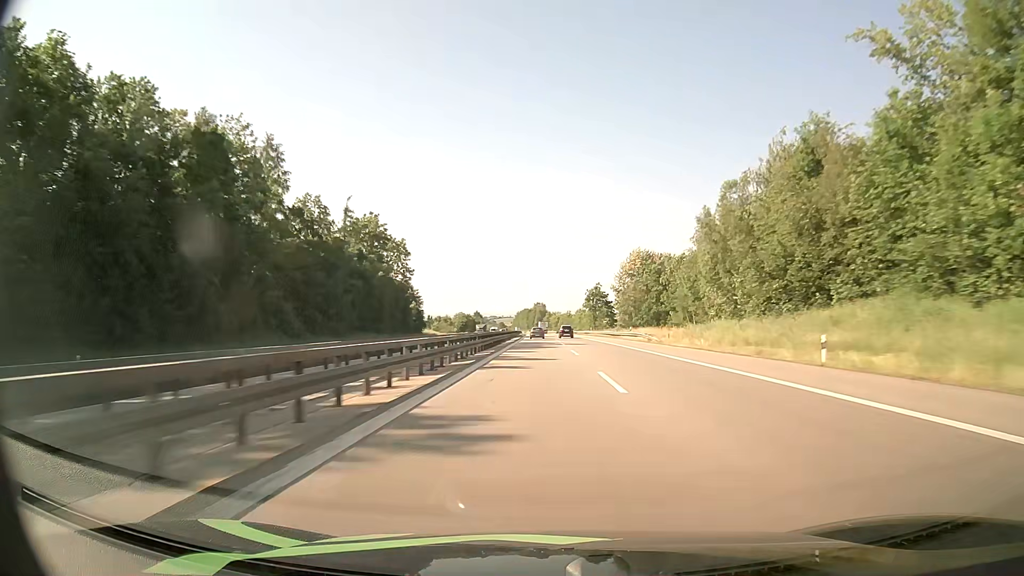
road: motorway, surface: asphalt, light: Day
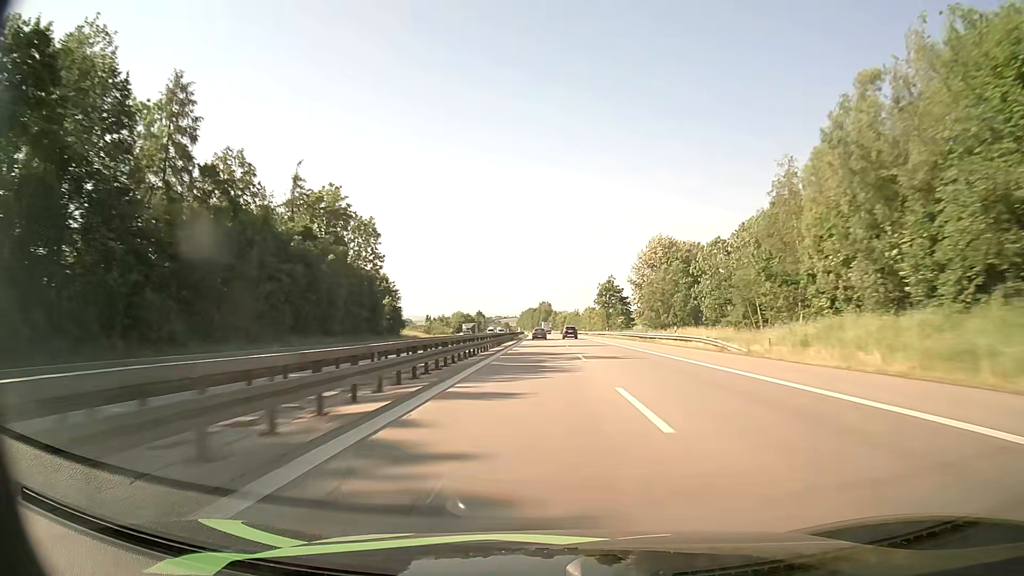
(0.0, +23.1) m; 0°
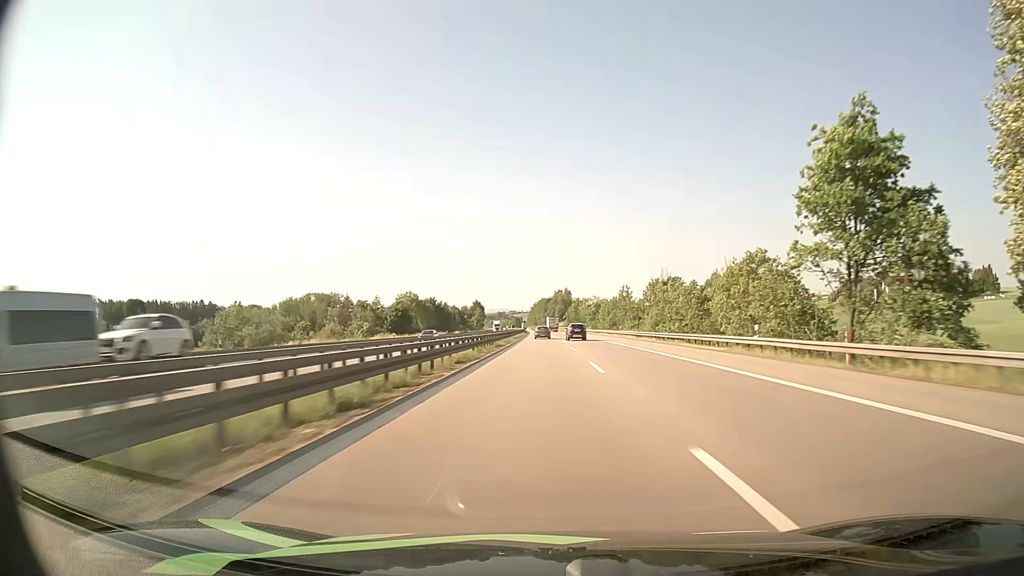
(-1.4, +115.8) m; -1°
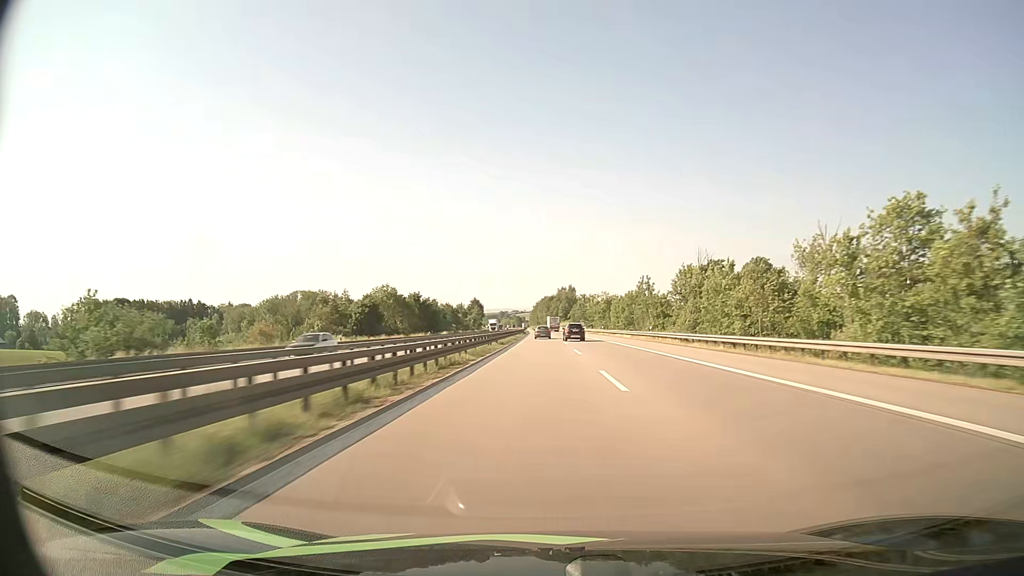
(0.0, +23.3) m; 0°
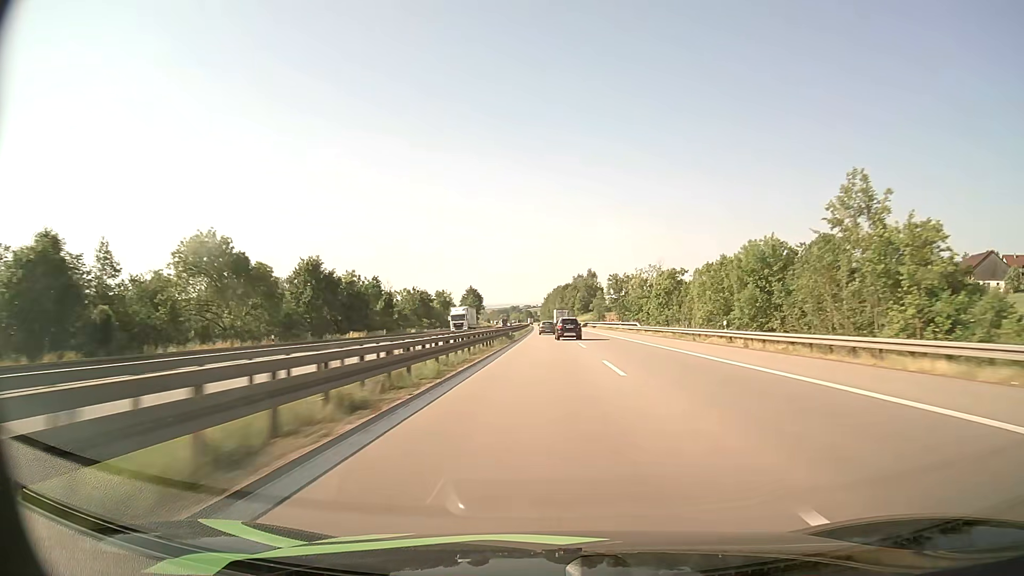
(-0.8, +69.8) m; -1°
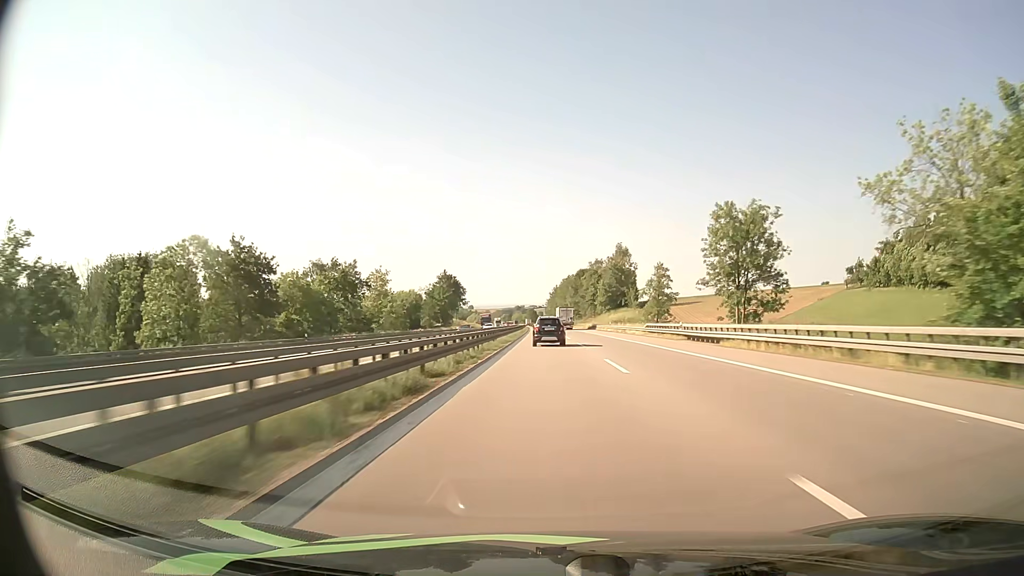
(-0.6, +88.7) m; -1°
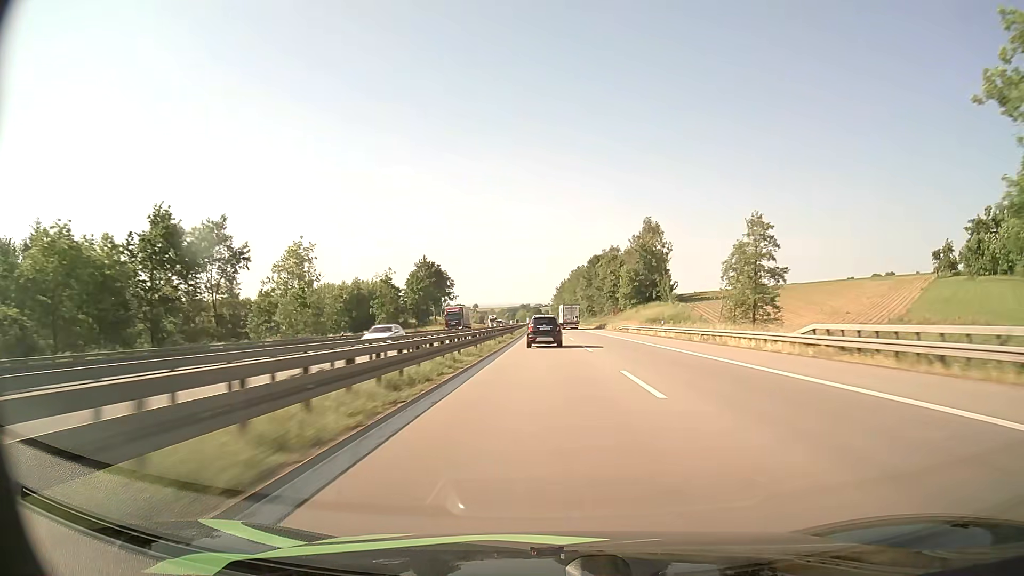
(-0.2, +41.7) m; 0°
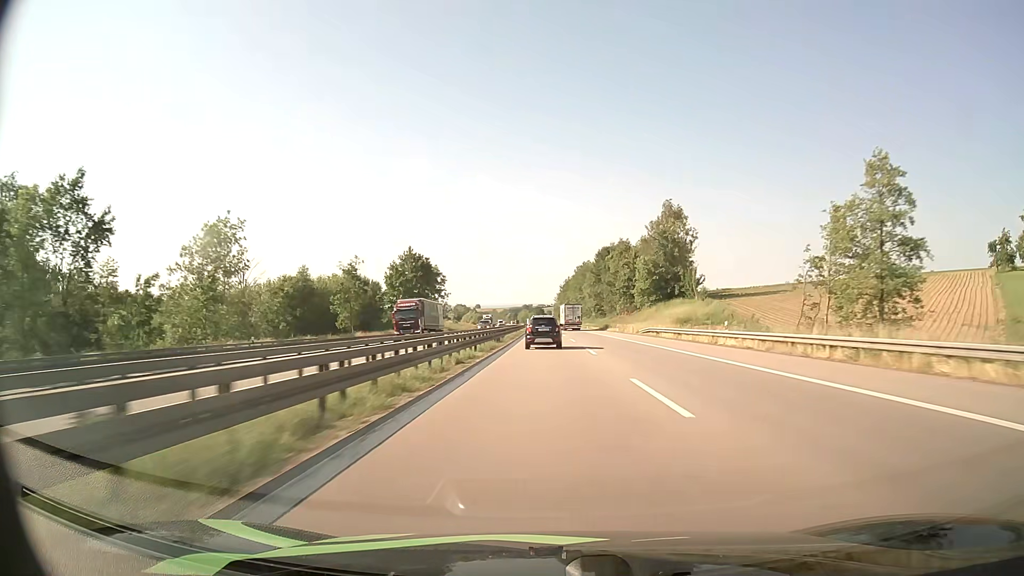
(-0.1, +20.2) m; 0°
(0, +10) (0, +20) (0, +30) (0, +40) (0, +50) (0, +60) (-1, +70) (-1, +80) (-1, +90) (-1, +100) m
